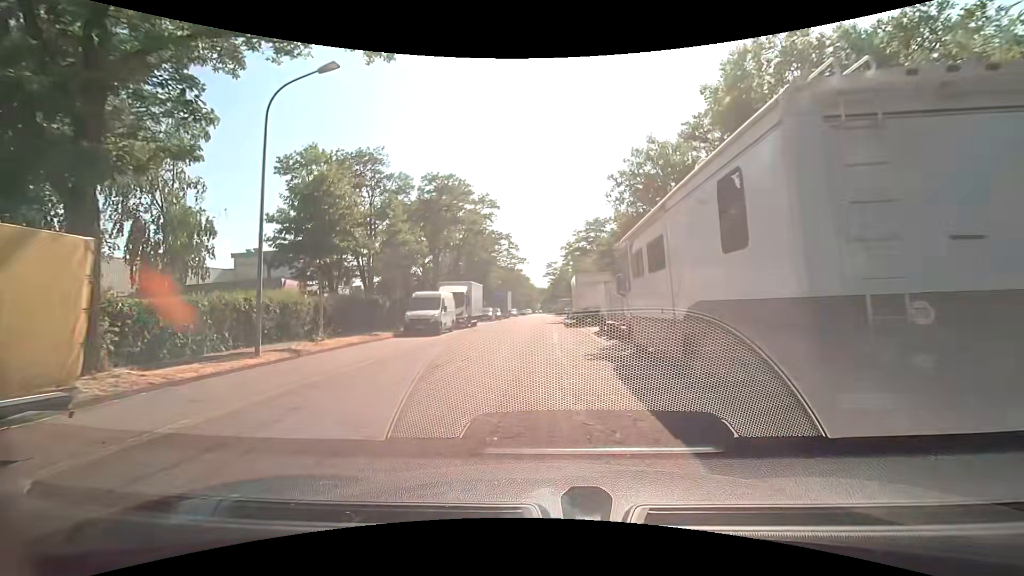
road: residential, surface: asphalt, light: Day
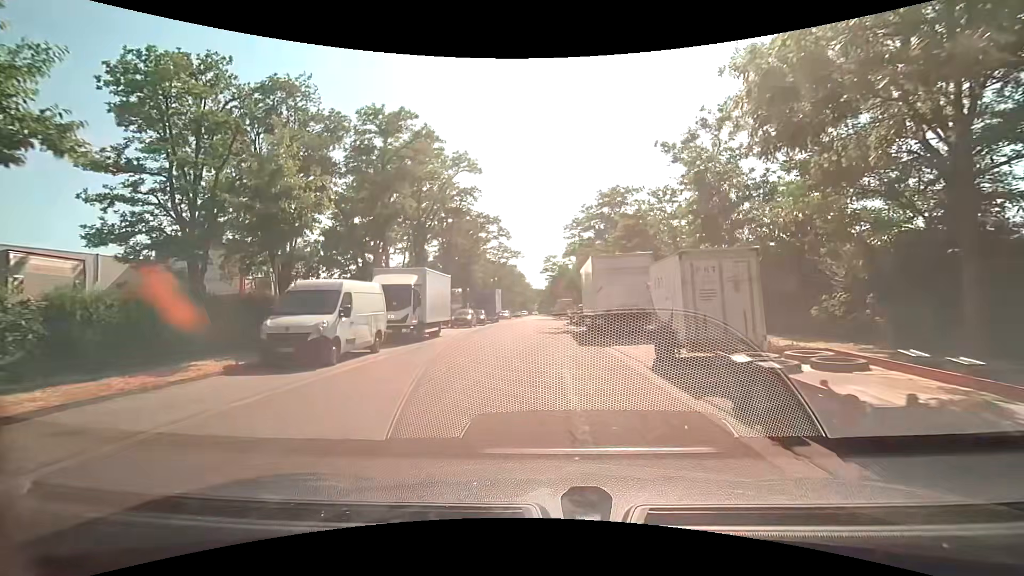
(-0.1, +13.5) m; -1°
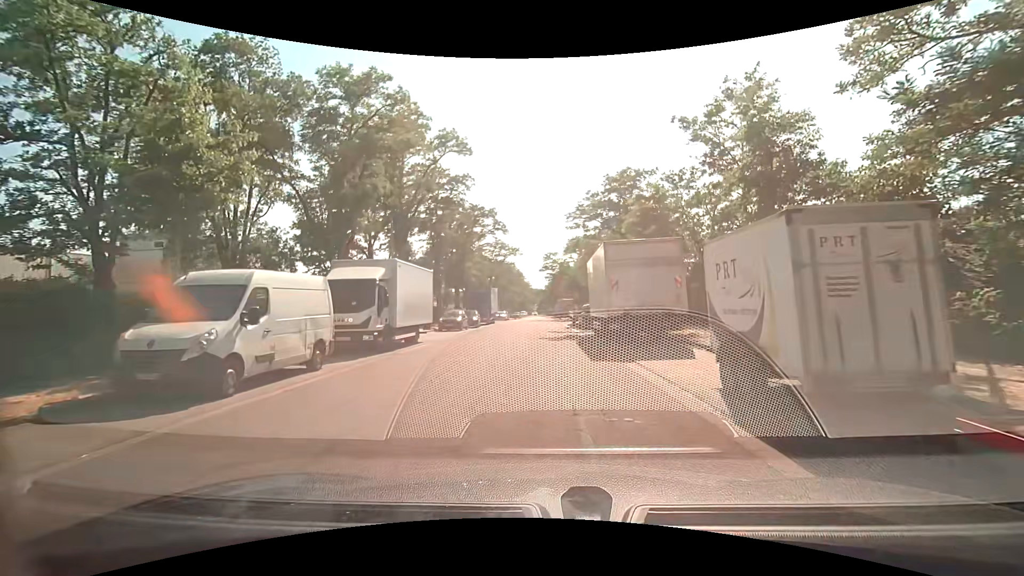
(0.0, +4.6) m; +2°
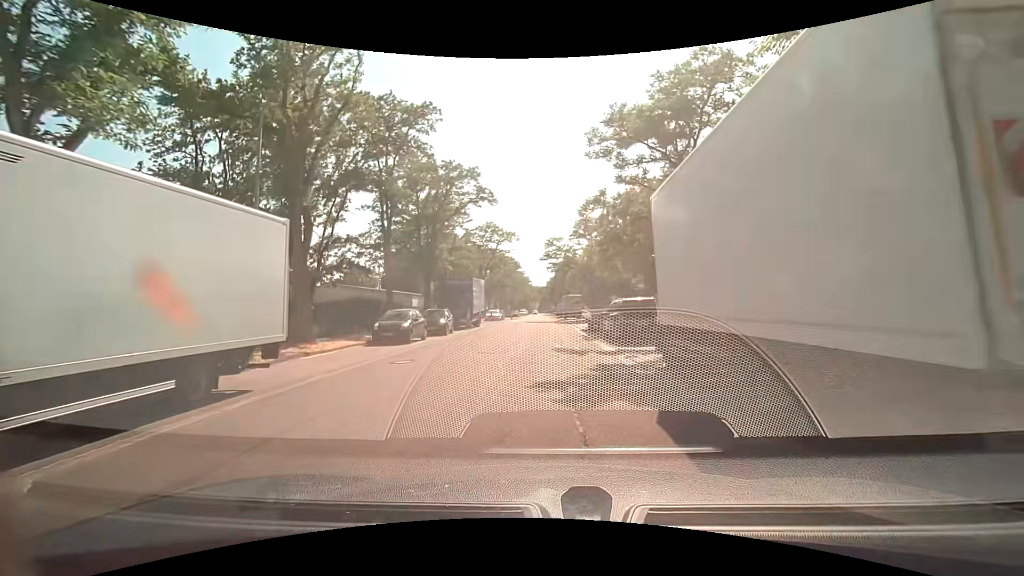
(-0.4, +14.0) m; -2°
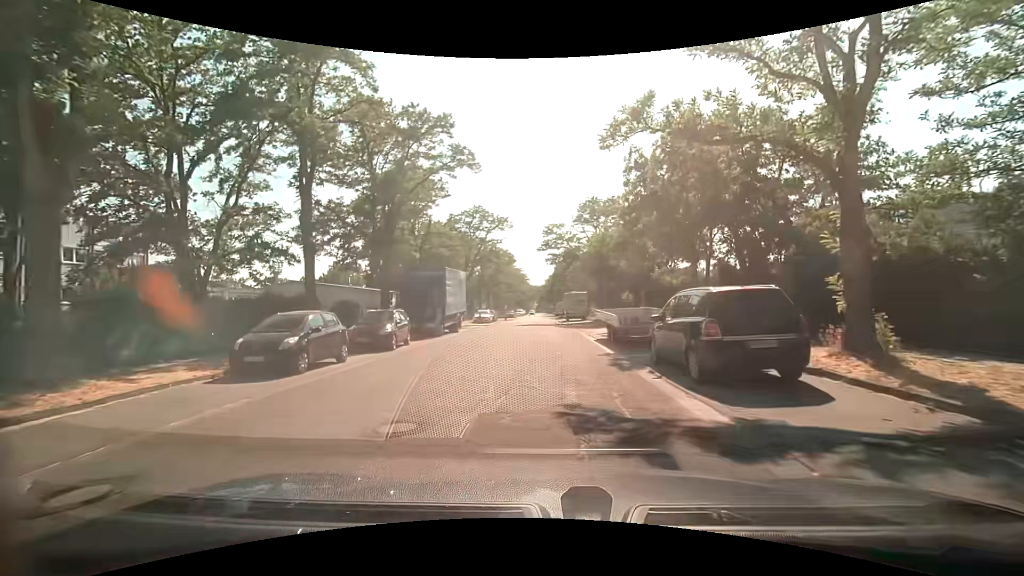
(+0.1, +9.7) m; +1°
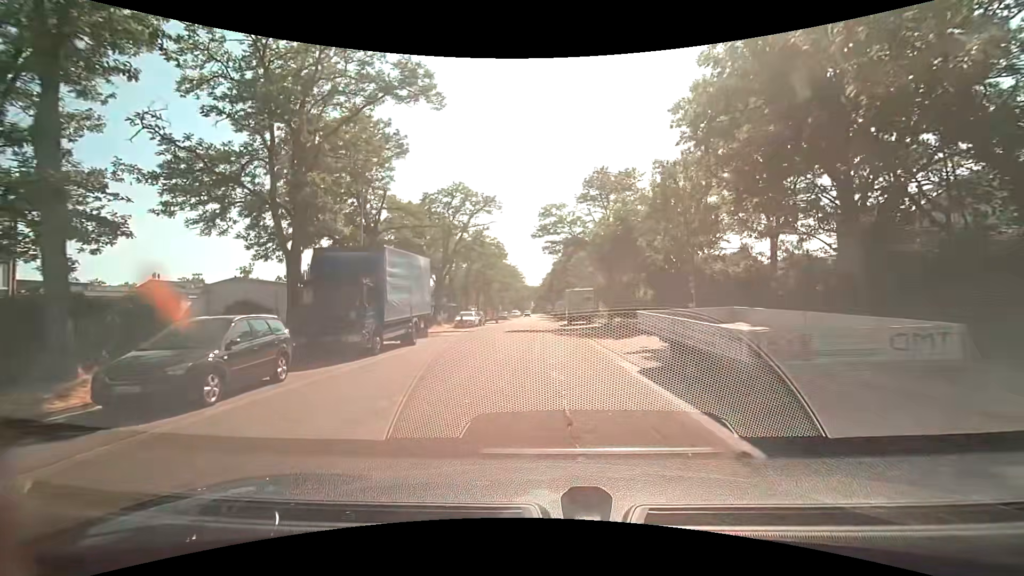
(-0.1, +10.1) m; -1°
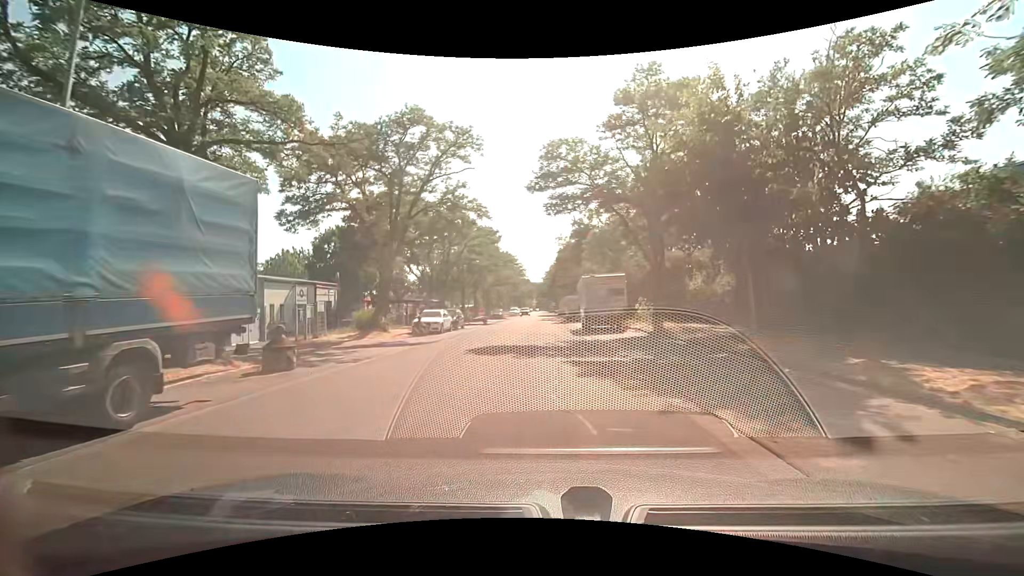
(+0.1, +15.2) m; 0°
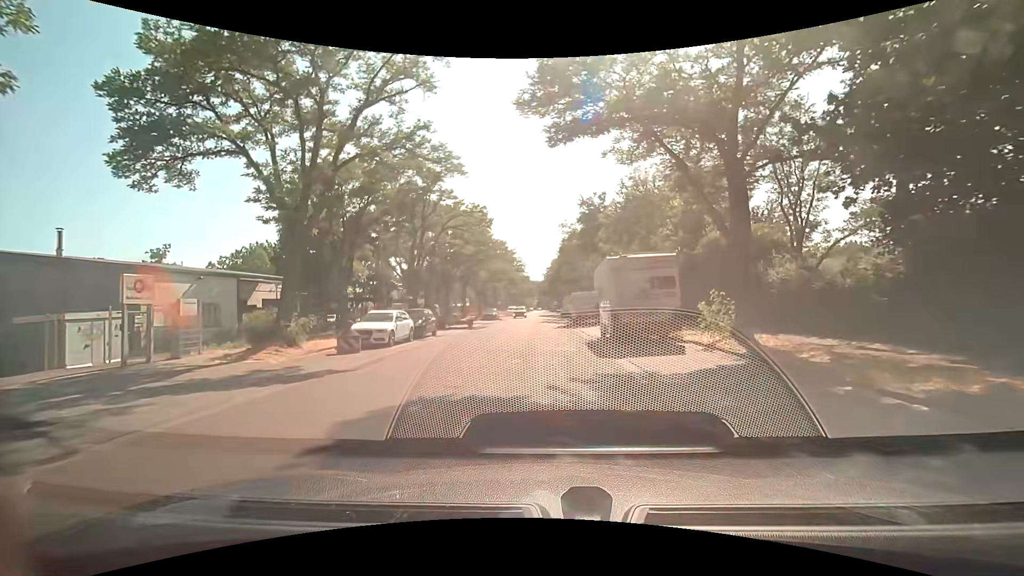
(0.0, +10.0) m; -1°
